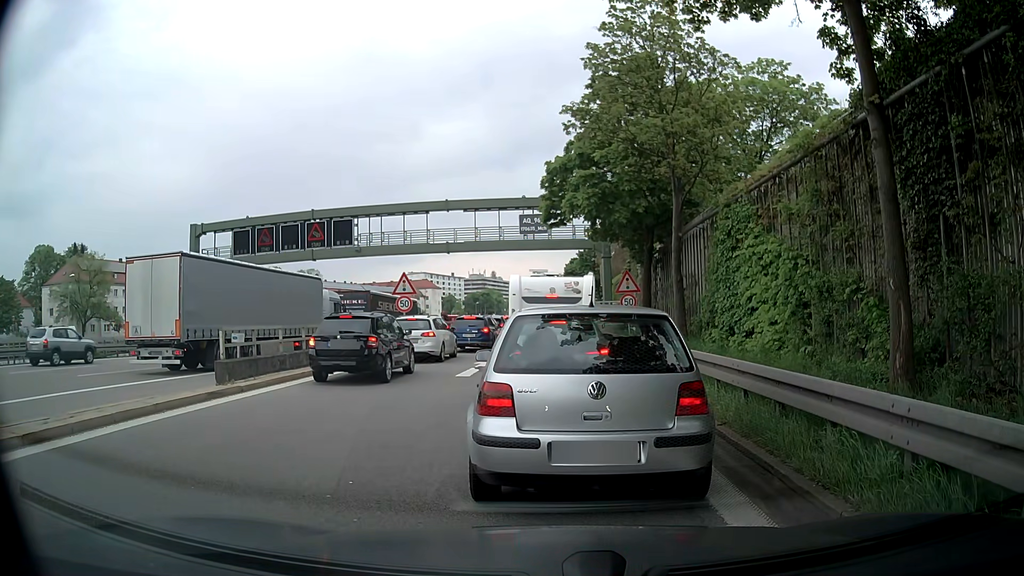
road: motorway_link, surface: asphalt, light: Day
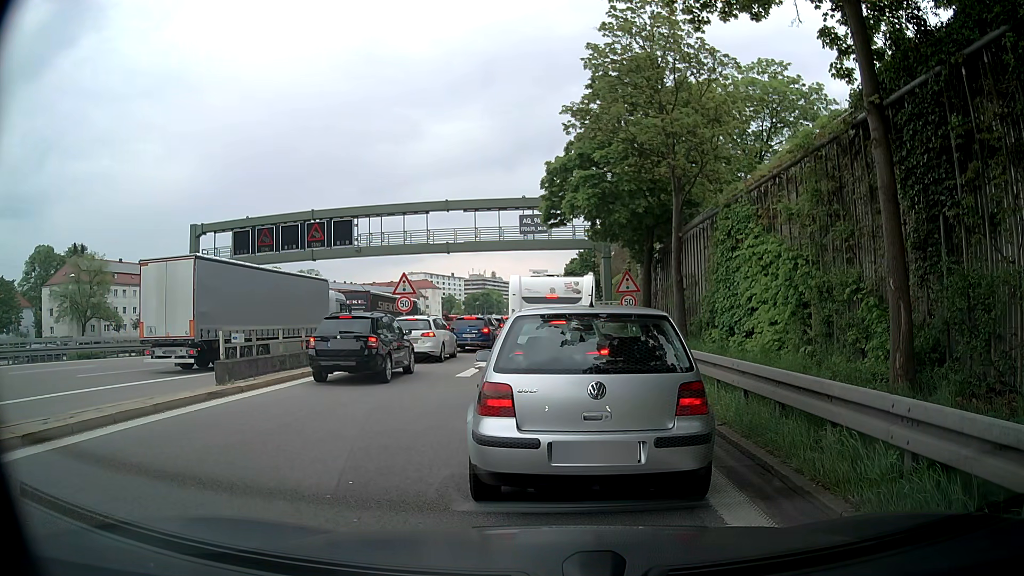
(0.0, 0.0) m; 0°
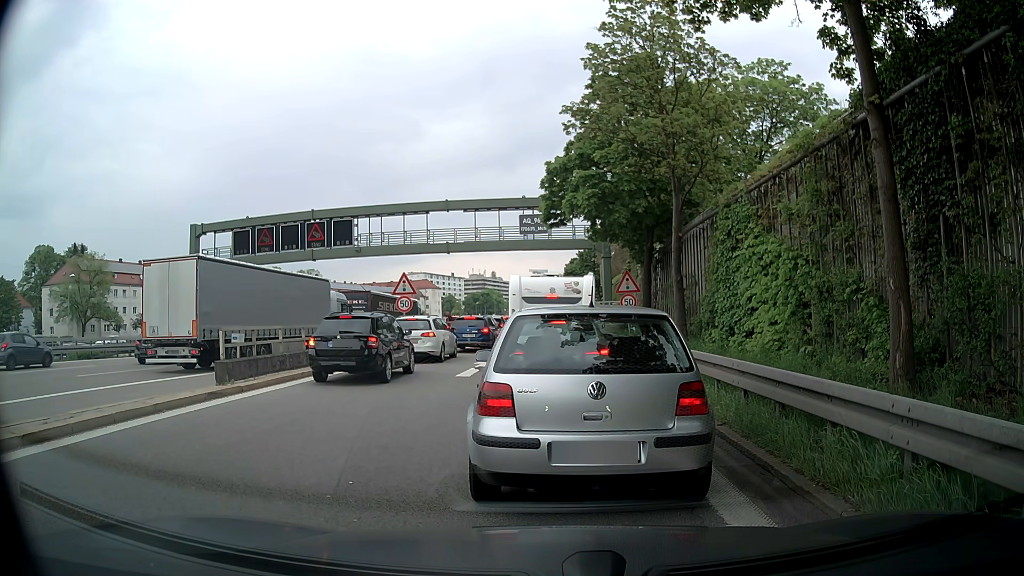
(0.0, 0.0) m; 0°
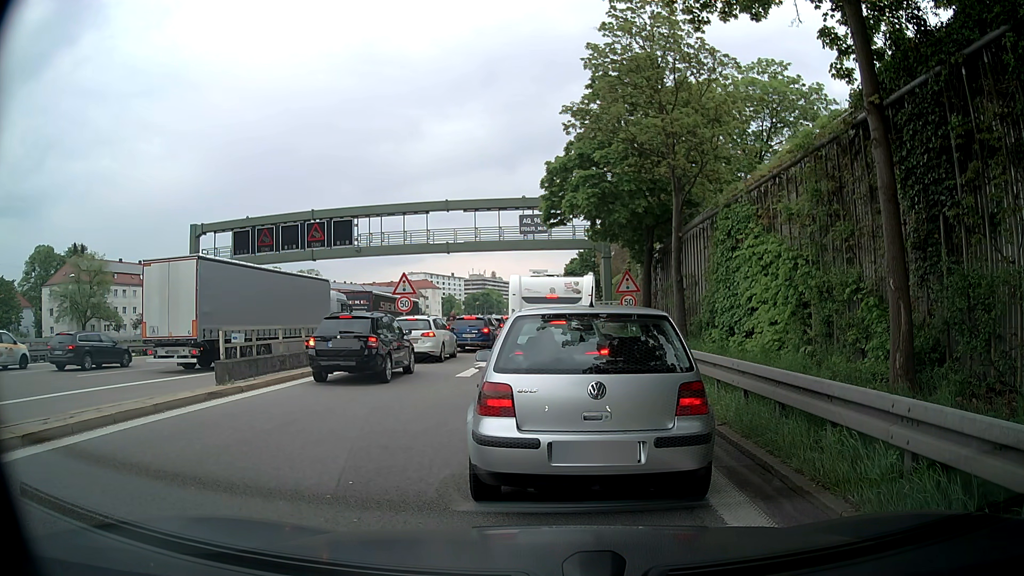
(0.0, 0.0) m; 0°
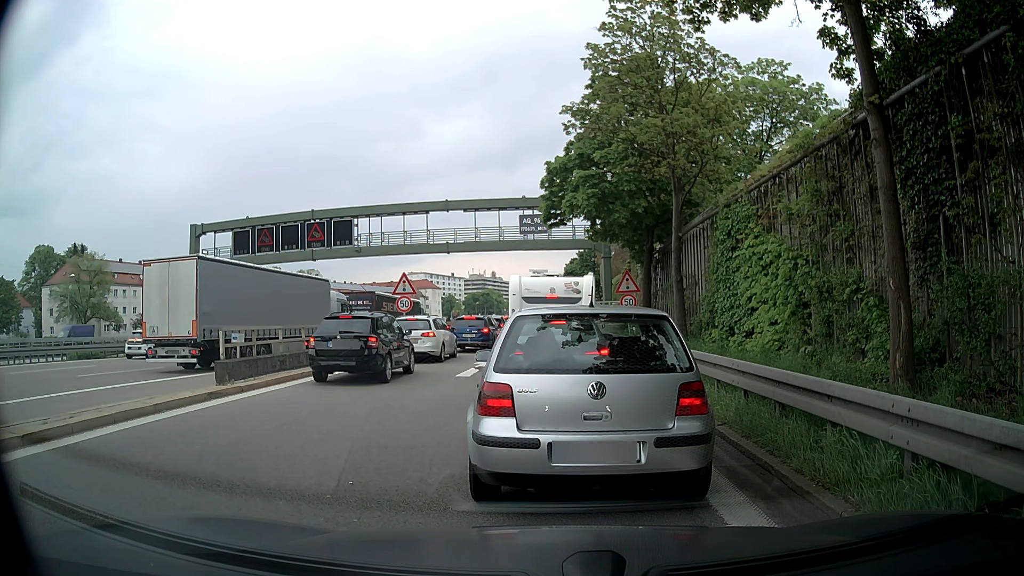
(0.0, 0.0) m; 0°
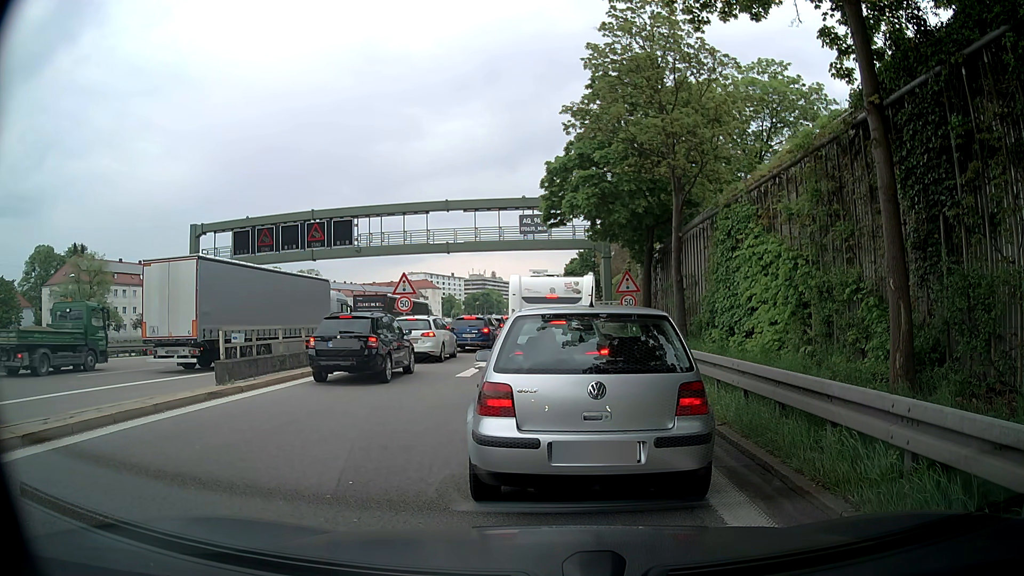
(0.0, 0.0) m; 0°
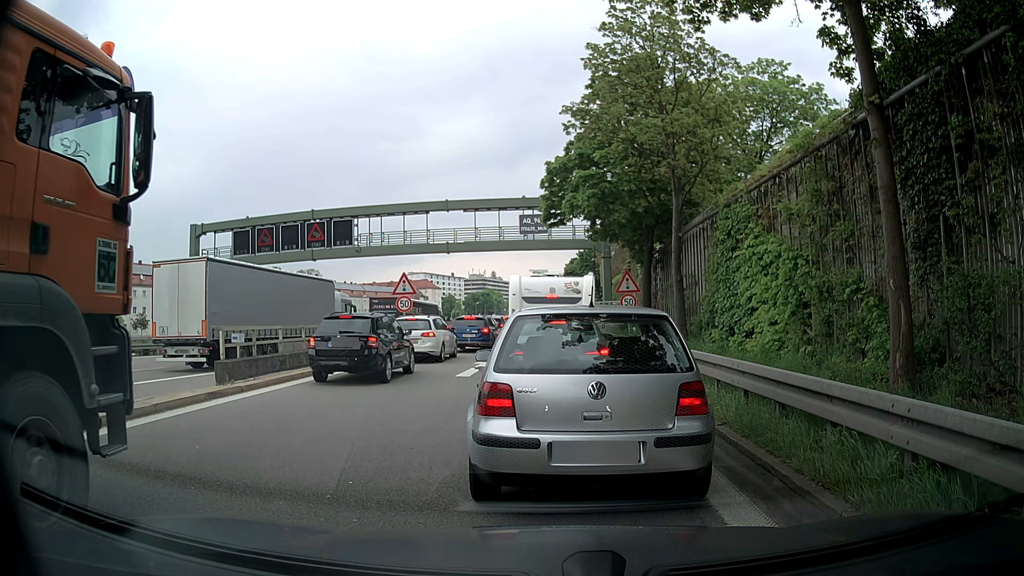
(0.0, 0.0) m; 0°
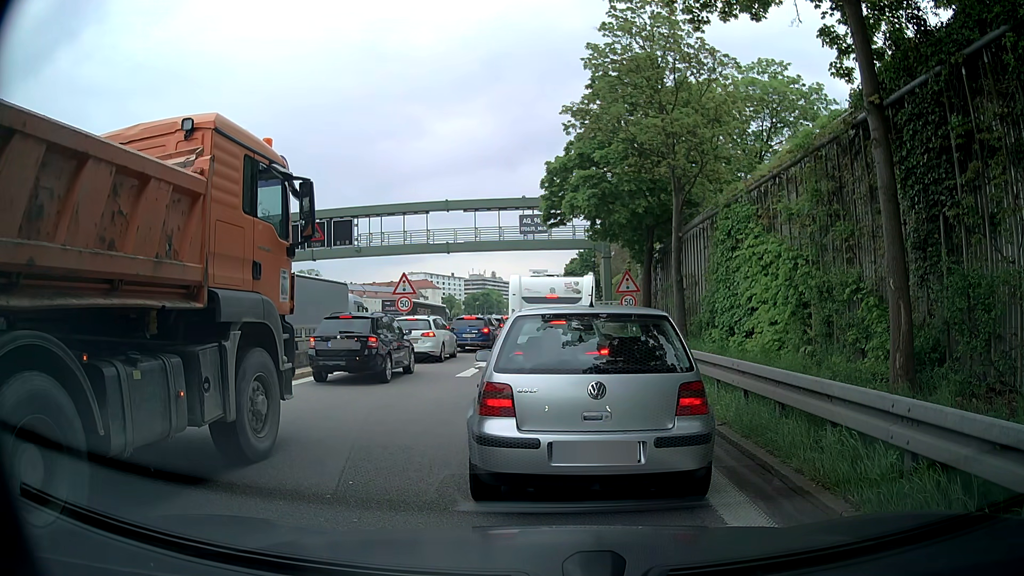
(0.0, 0.0) m; 0°
